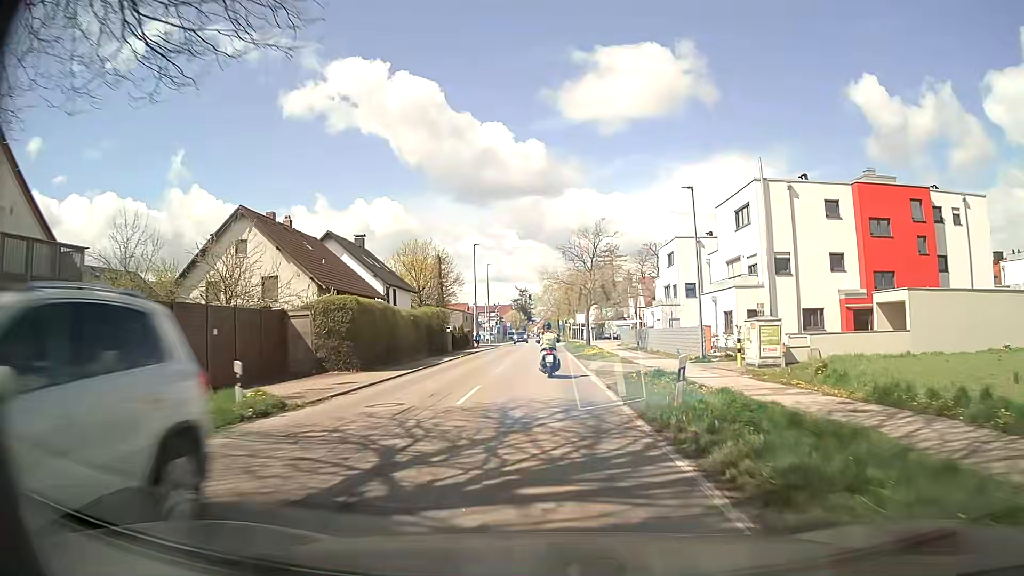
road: secondary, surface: asphalt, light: Day
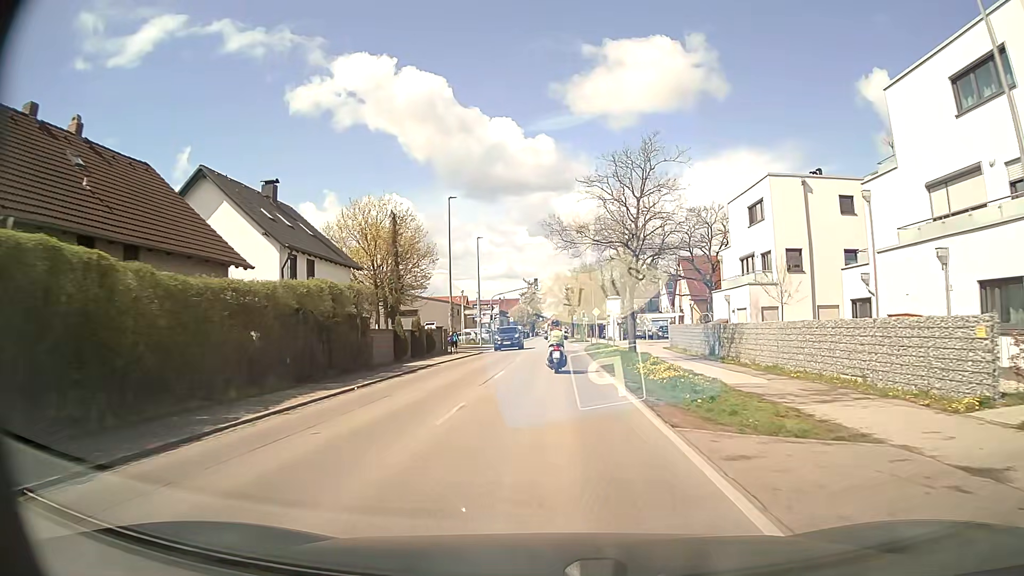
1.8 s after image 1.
(-0.1, +22.9) m; -1°
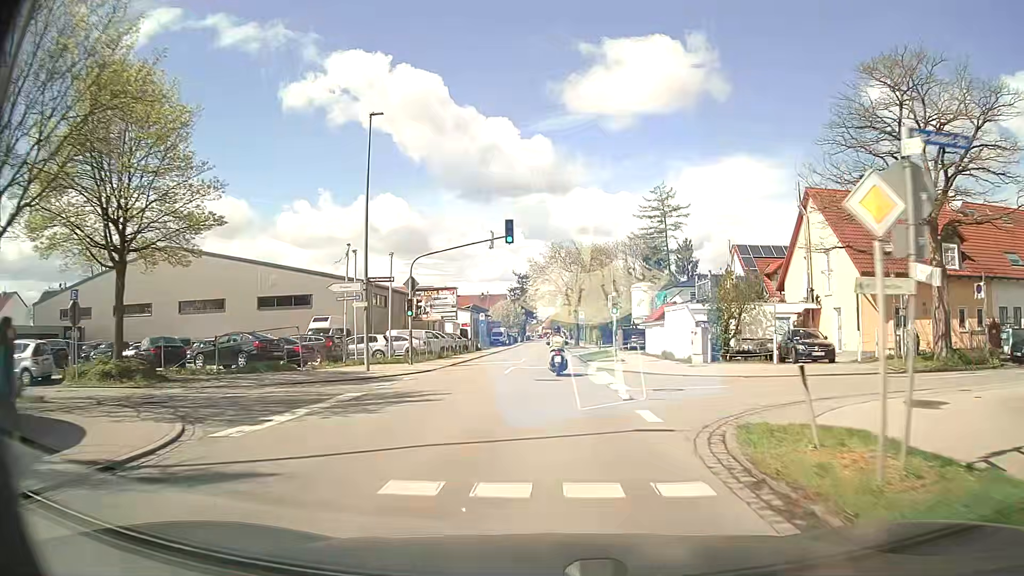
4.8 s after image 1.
(+0.3, +38.4) m; 0°
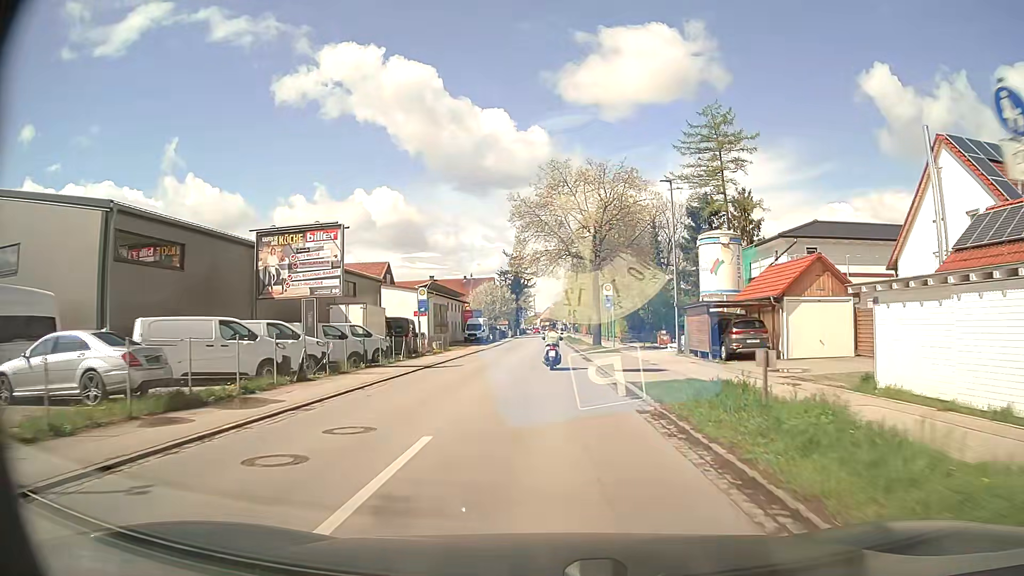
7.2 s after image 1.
(+0.2, +31.5) m; 0°
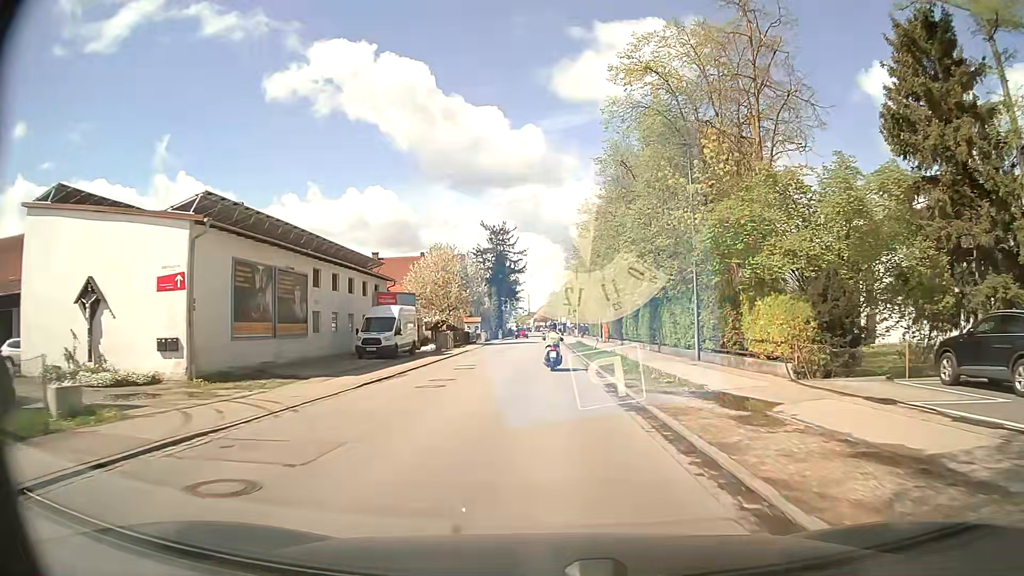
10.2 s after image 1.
(0.0, +40.9) m; 0°
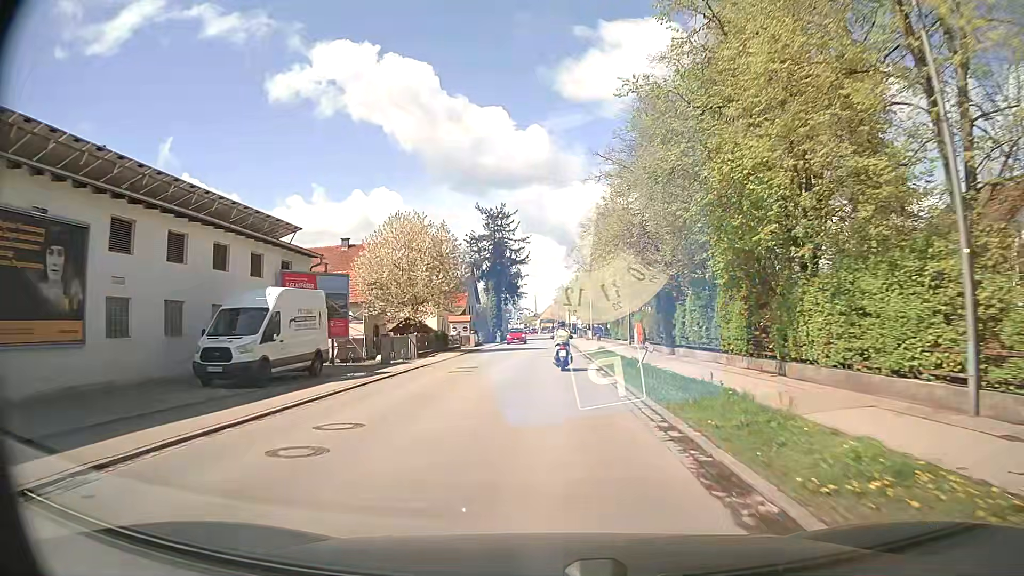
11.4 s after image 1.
(0.0, +16.7) m; 0°
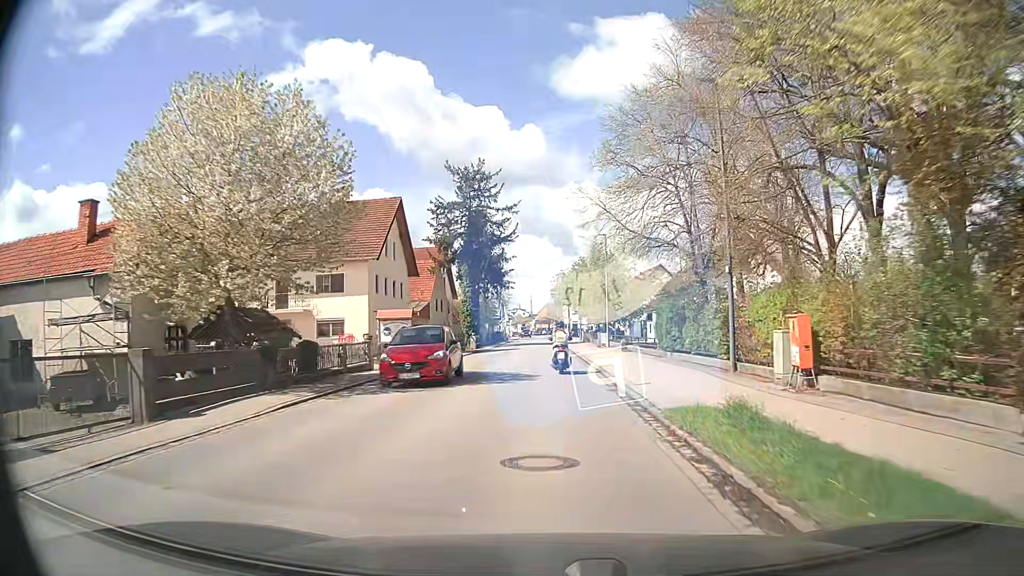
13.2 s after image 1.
(-0.1, +24.4) m; 0°
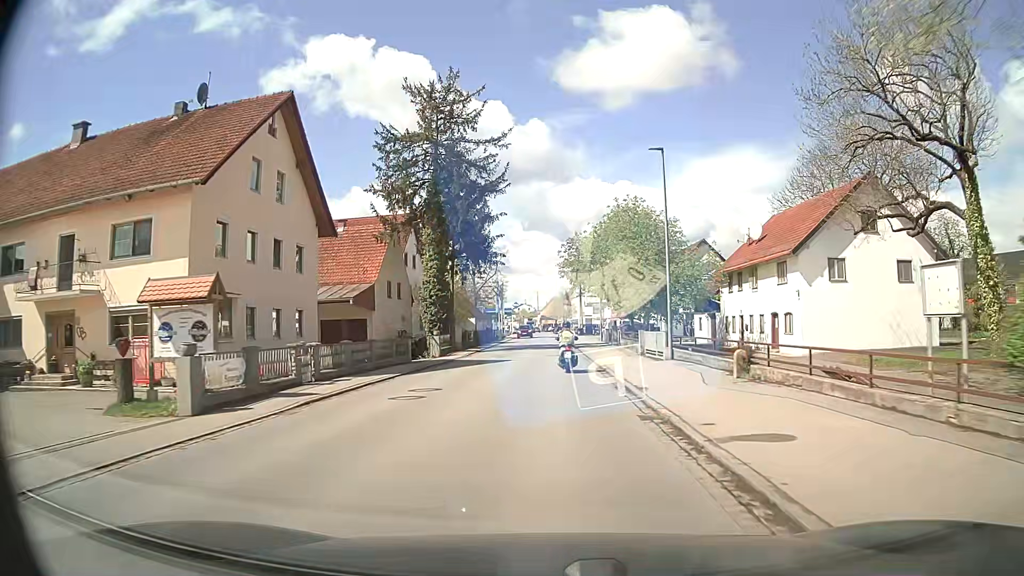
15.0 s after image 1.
(-0.1, +23.2) m; -1°
(0, +10) (0, +20) (0, +30) (0, +40) (0, +50) (0, +60) (0, +70) (0, +80) (0, +90) (0, +100) m
